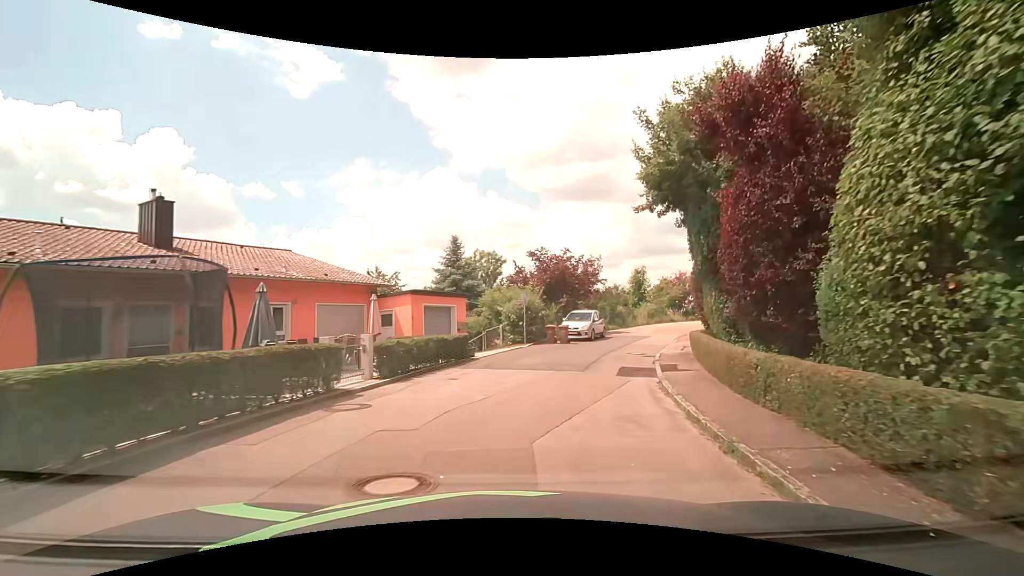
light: Day
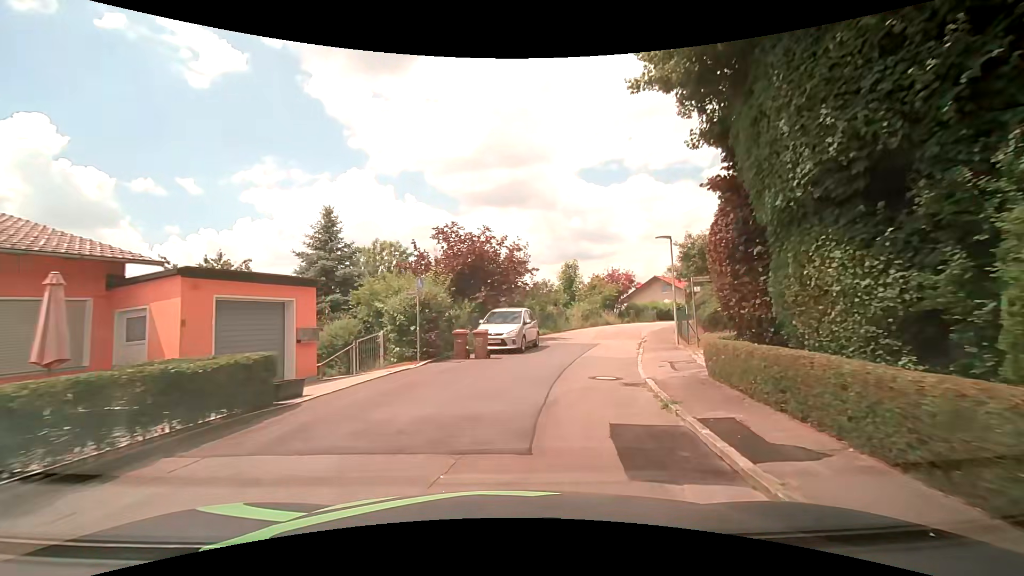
(+0.7, +8.8) m; +9°
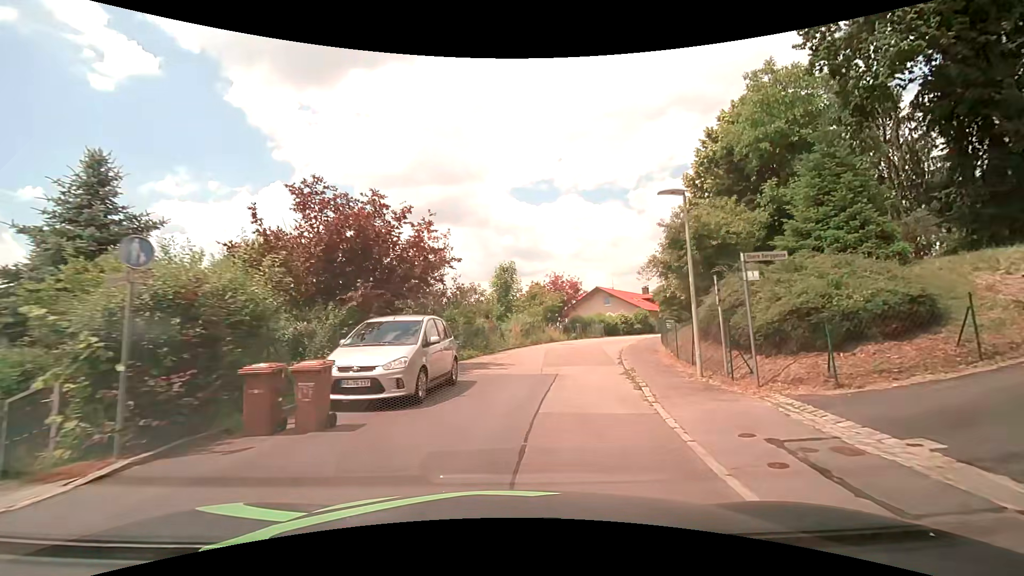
(+0.7, +8.8) m; +8°
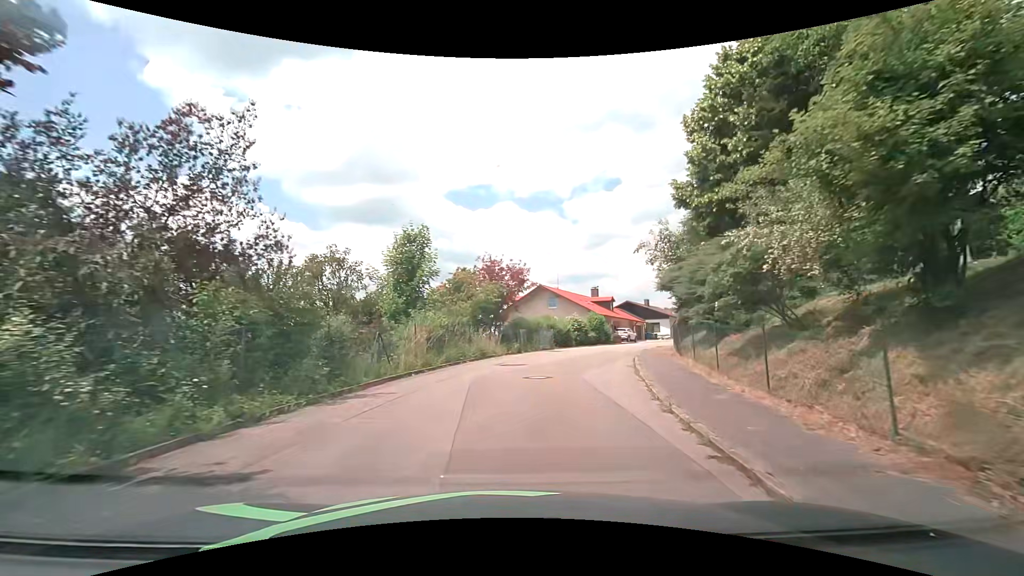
(+1.0, +12.9) m; +7°
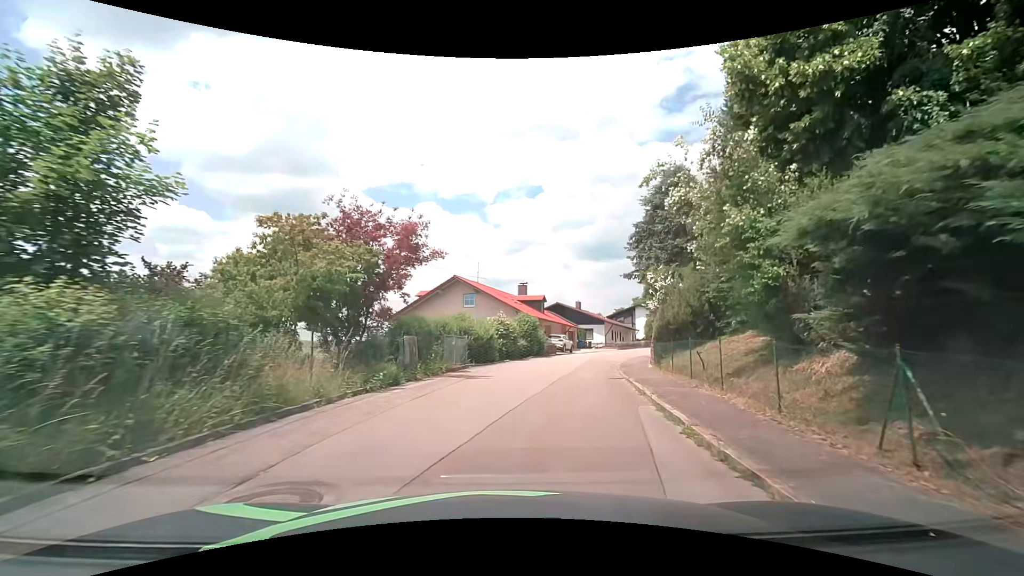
(+1.2, +12.7) m; +10°
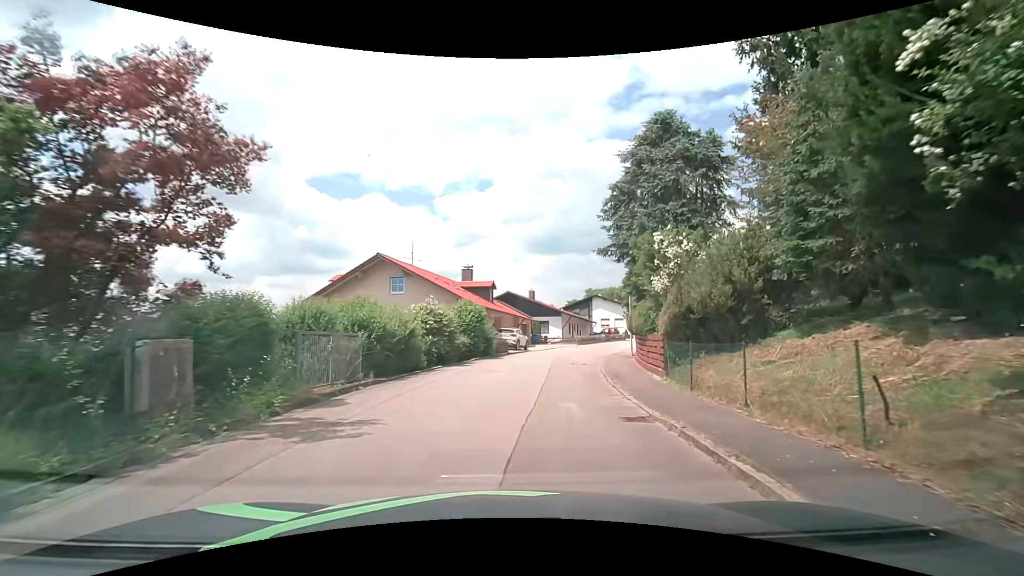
(+0.5, +8.7) m; +6°
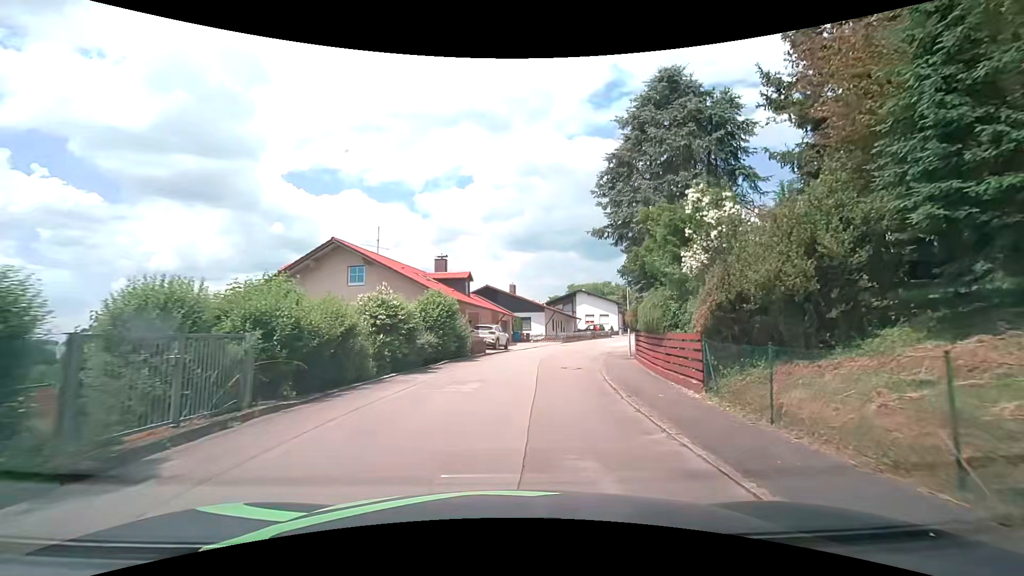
(+0.1, +4.4) m; +2°
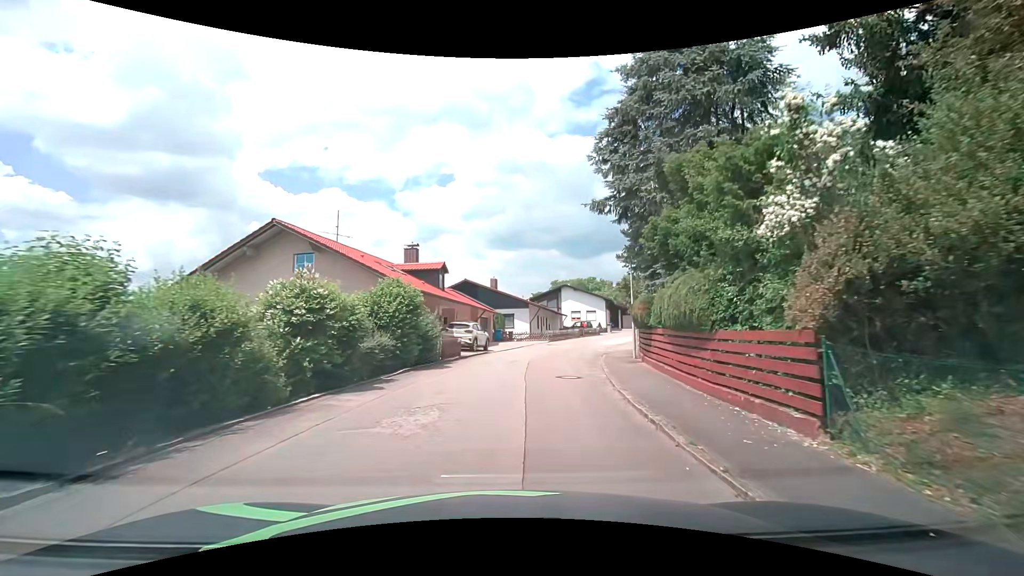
(+0.1, +4.5) m; +3°
(0, +10) (+1, +20) (+3, +30) (+6, +39) (+9, +49) (+14, +58) (+19, +67) (+24, +75) (+30, +83) (+37, +90) m
